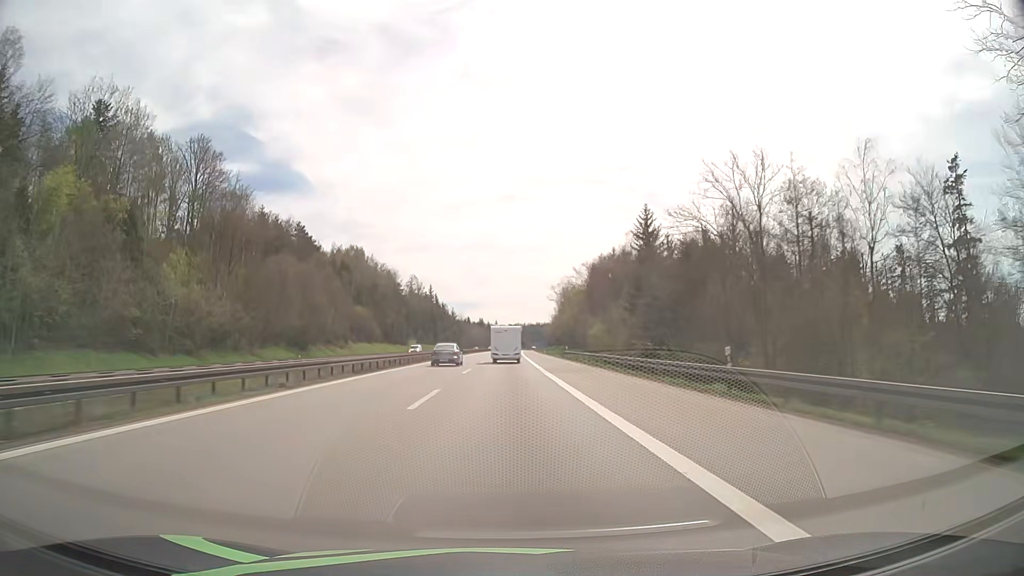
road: motorway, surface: asphalt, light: Day
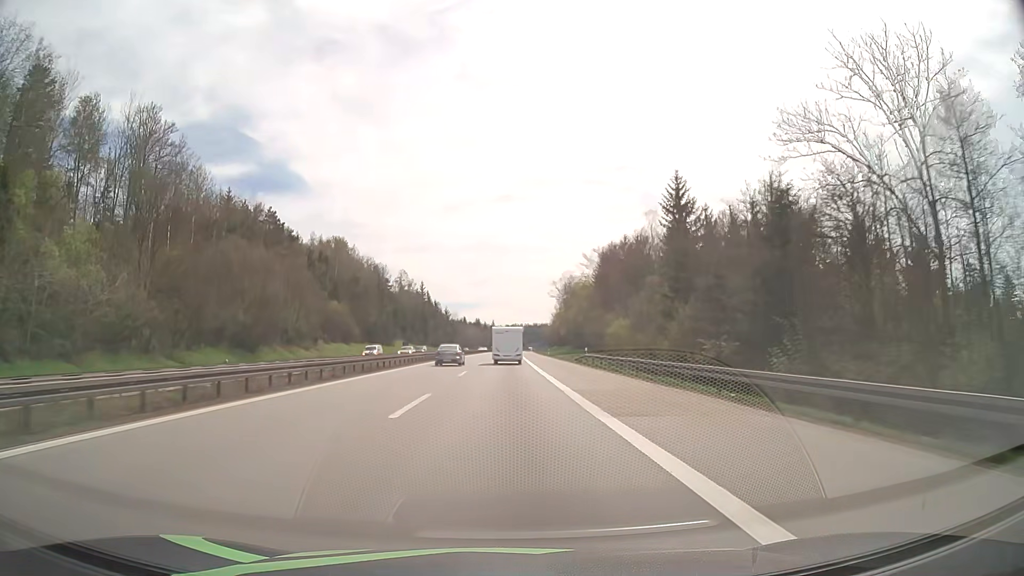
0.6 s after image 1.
(0.0, +19.4) m; 0°
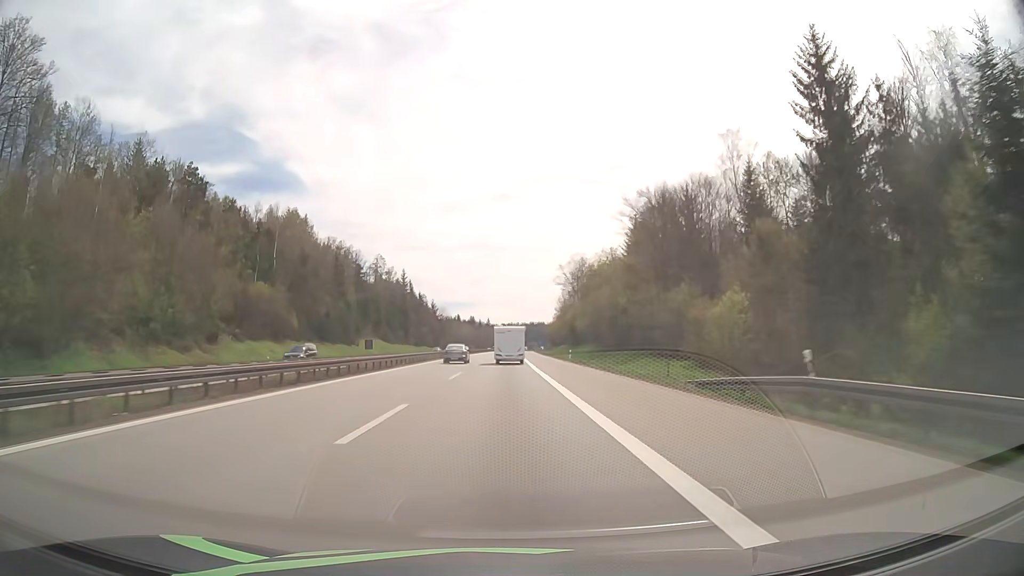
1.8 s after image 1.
(+0.1, +38.5) m; 0°
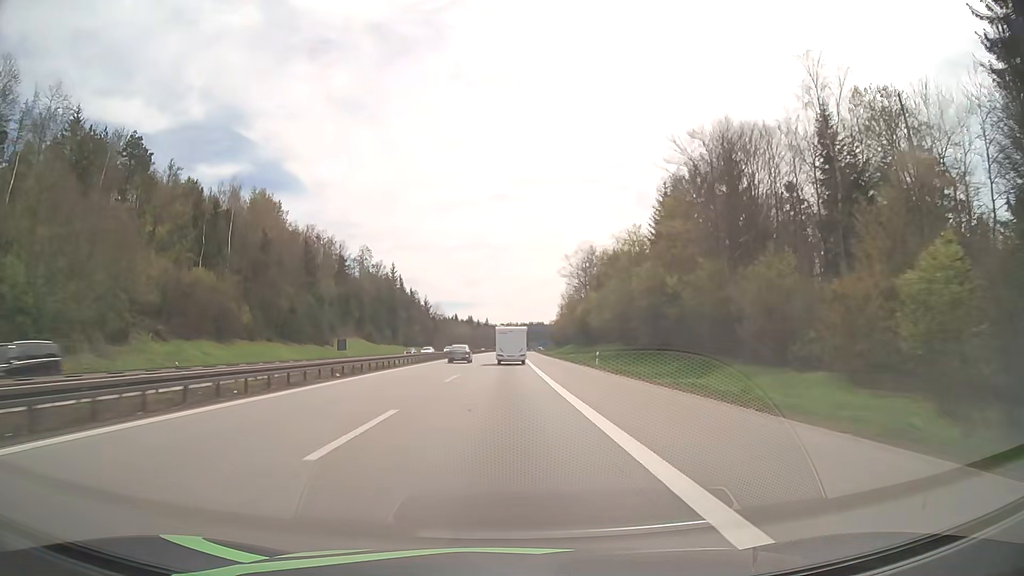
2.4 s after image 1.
(0.0, +19.2) m; 0°
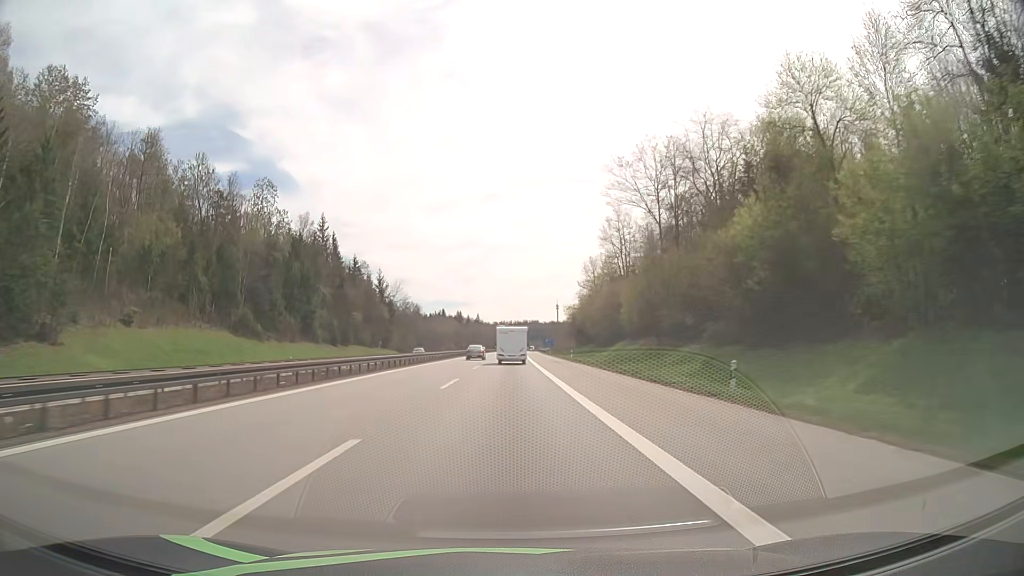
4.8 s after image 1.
(+0.3, +75.9) m; +1°
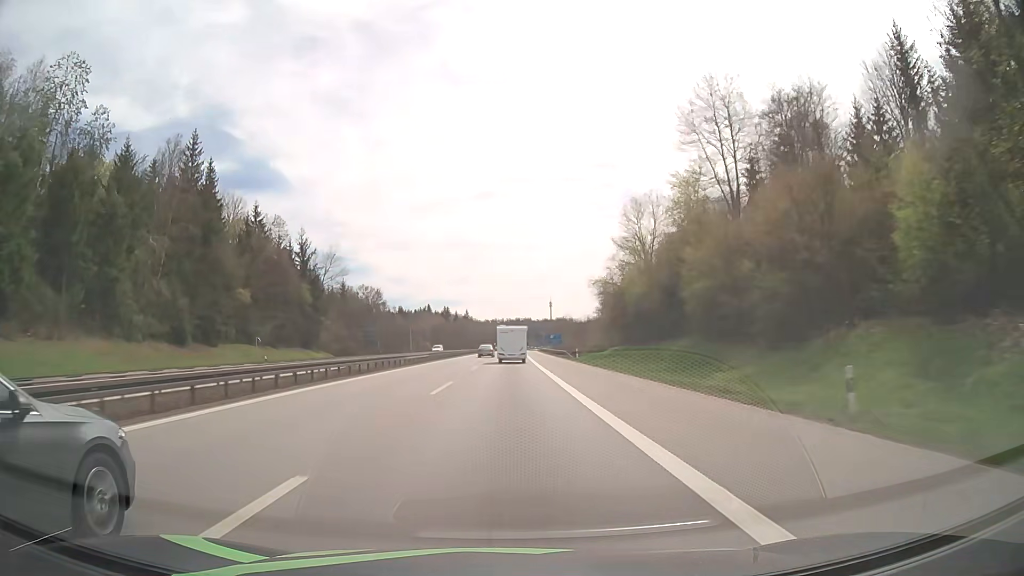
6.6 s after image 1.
(+0.4, +56.2) m; +1°
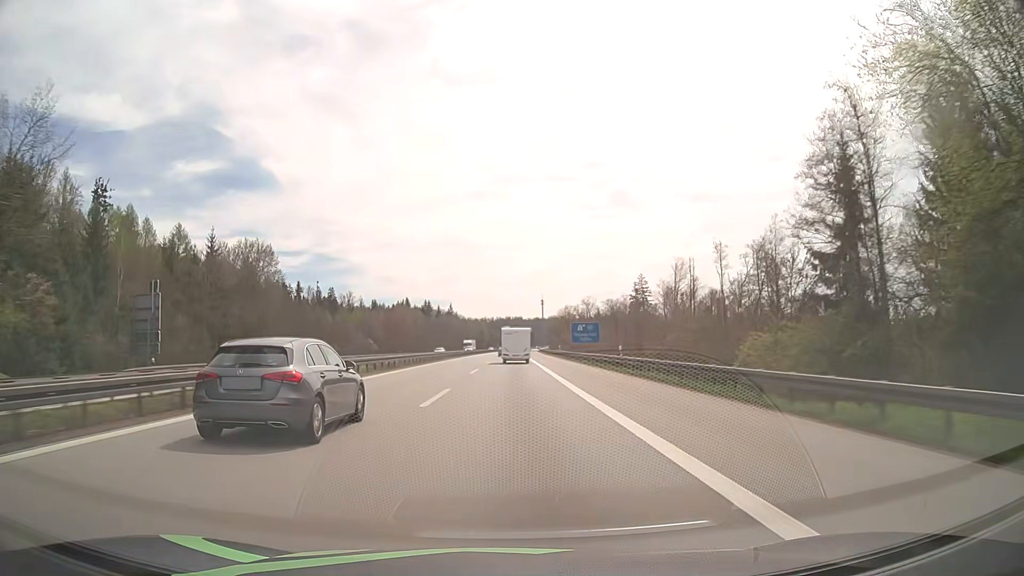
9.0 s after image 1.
(+0.4, +74.9) m; +1°
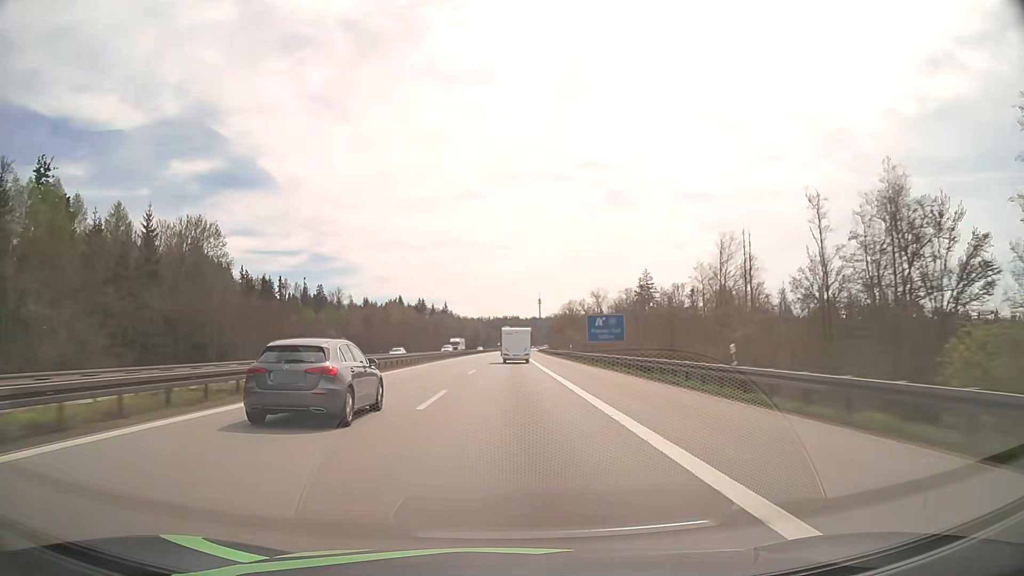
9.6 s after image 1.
(0.0, +18.8) m; 0°
(0, +10) (0, +20) (0, +30) (0, +40) (0, +50) (0, +60) (+1, +70) (+1, +80) (+1, +90) (+1, +100) m
